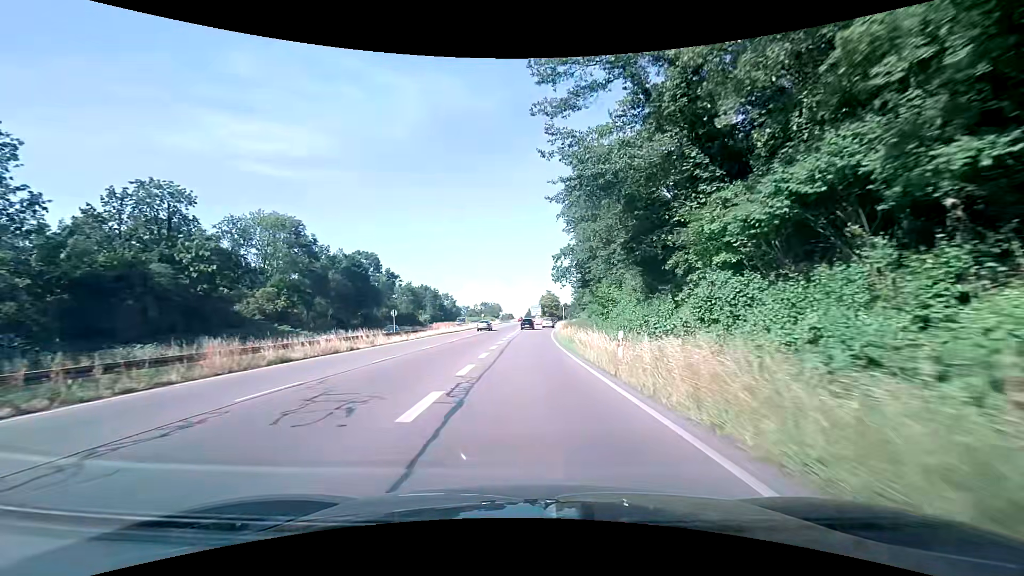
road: trunk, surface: asphalt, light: Day
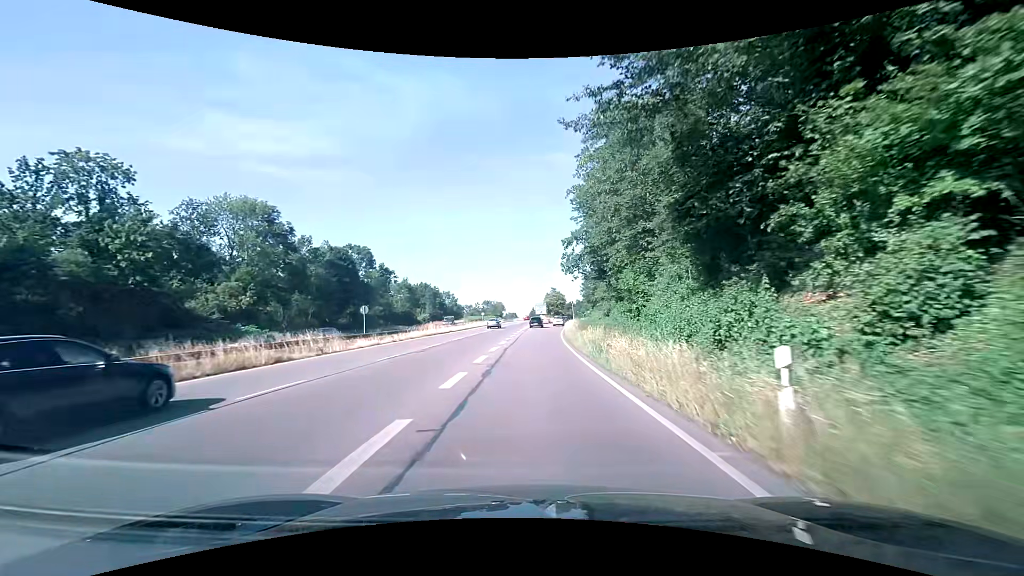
(-0.1, +9.1) m; -1°
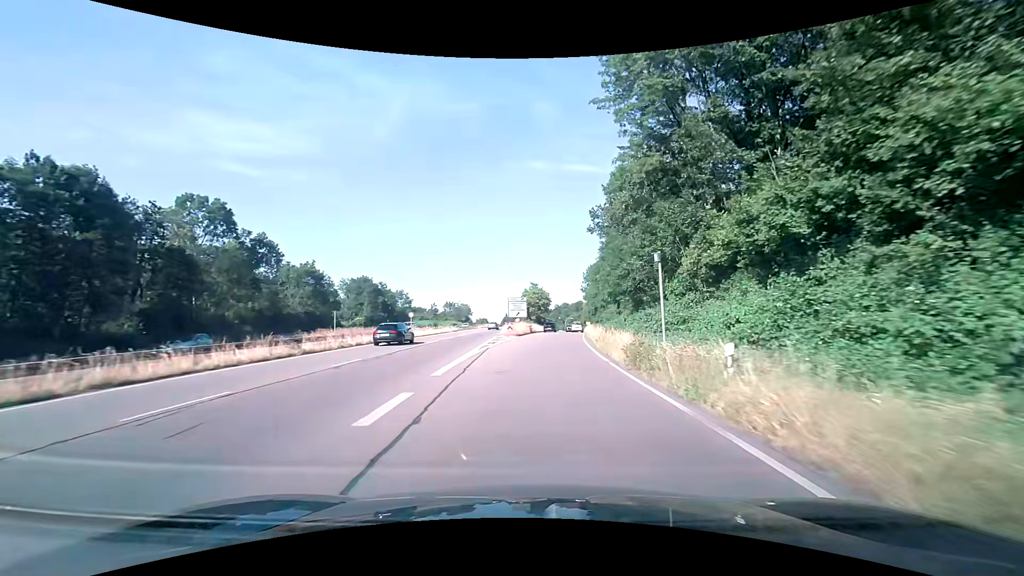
(+0.6, +46.7) m; +3°
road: trunk_link
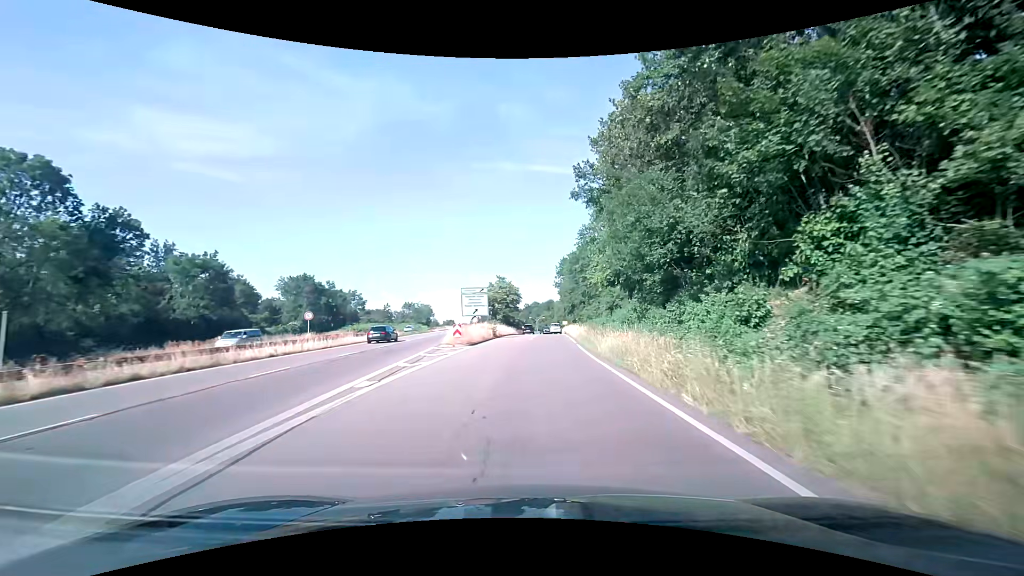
(+0.6, +19.0) m; +3°
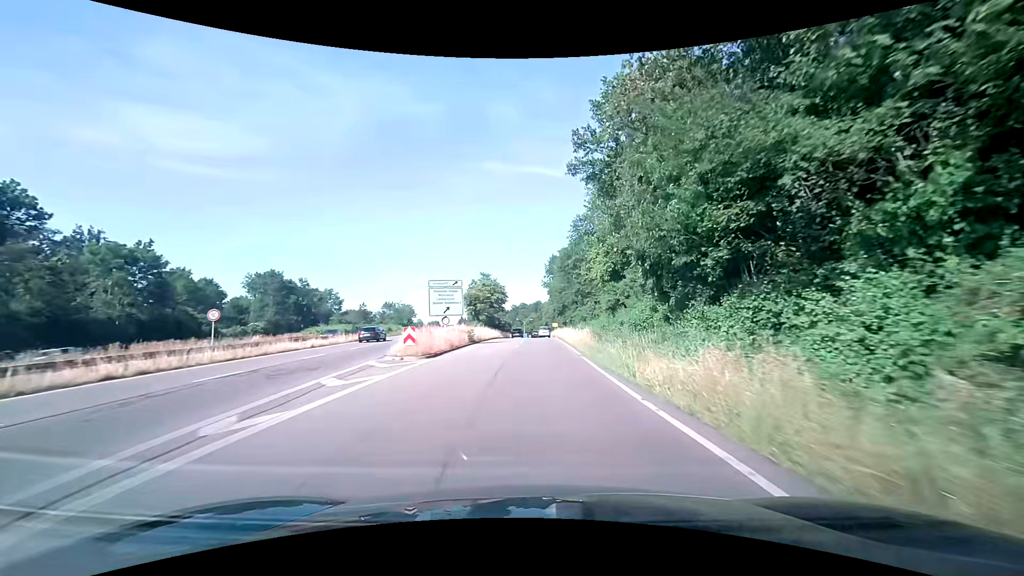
(+0.1, +9.4) m; +1°
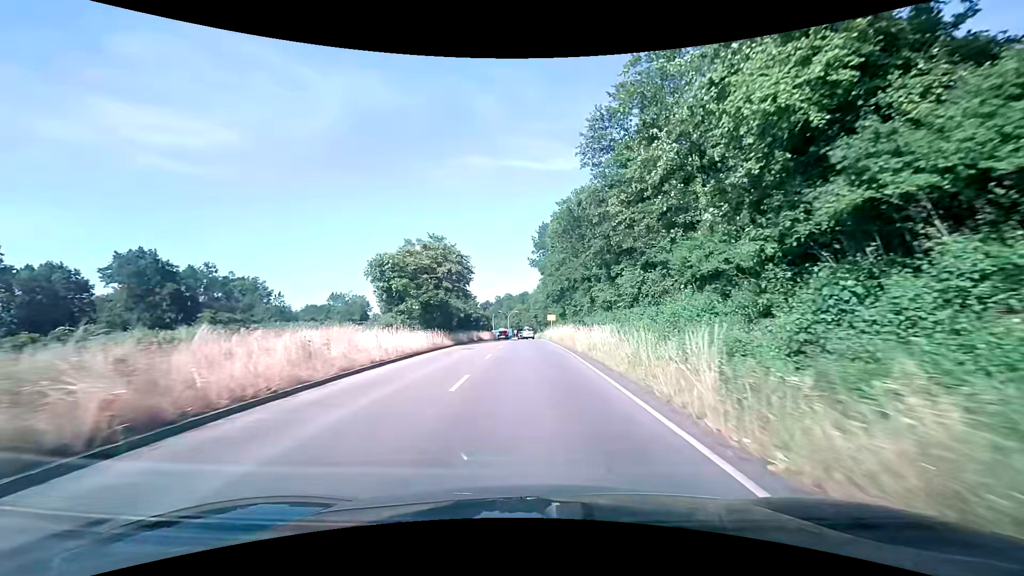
(+0.9, +36.3) m; +2°
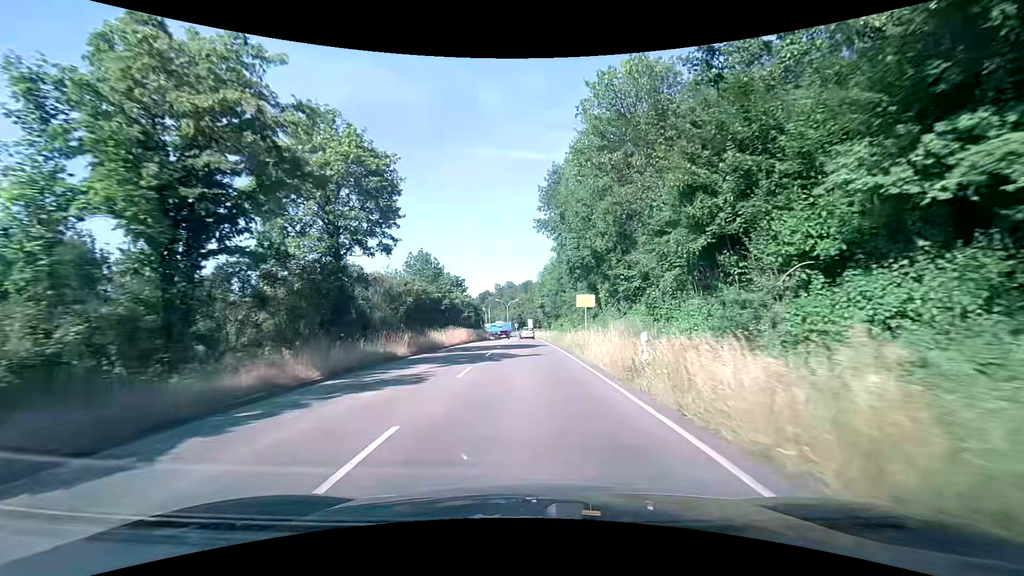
(-0.3, +33.3) m; -1°
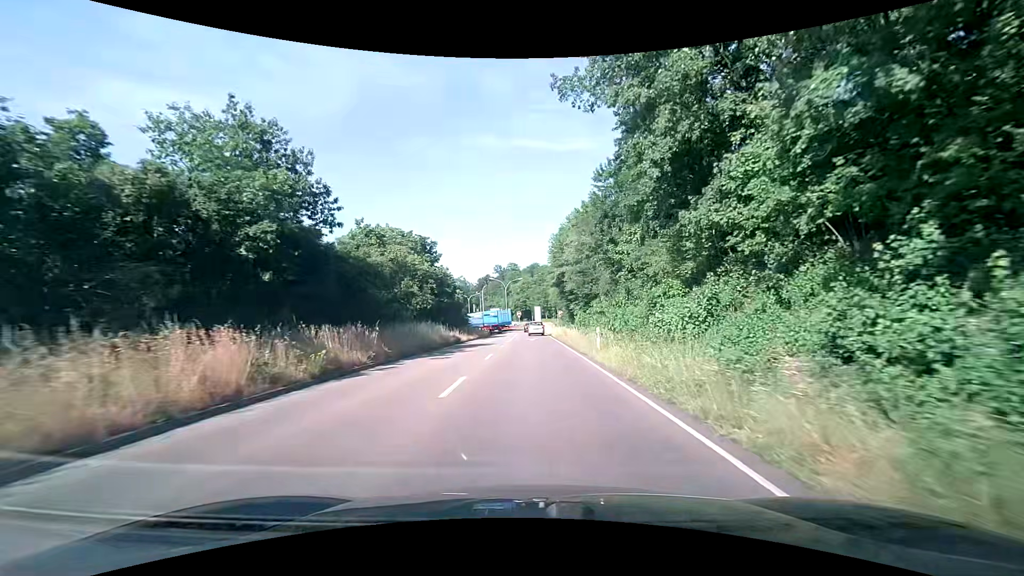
(-0.3, +39.6) m; 0°
